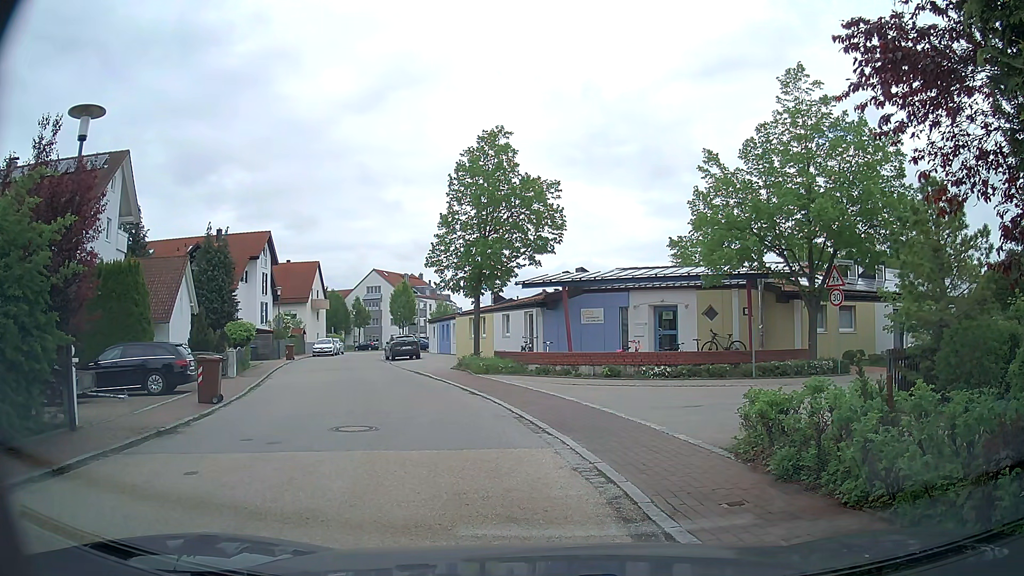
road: residential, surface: asphalt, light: Day
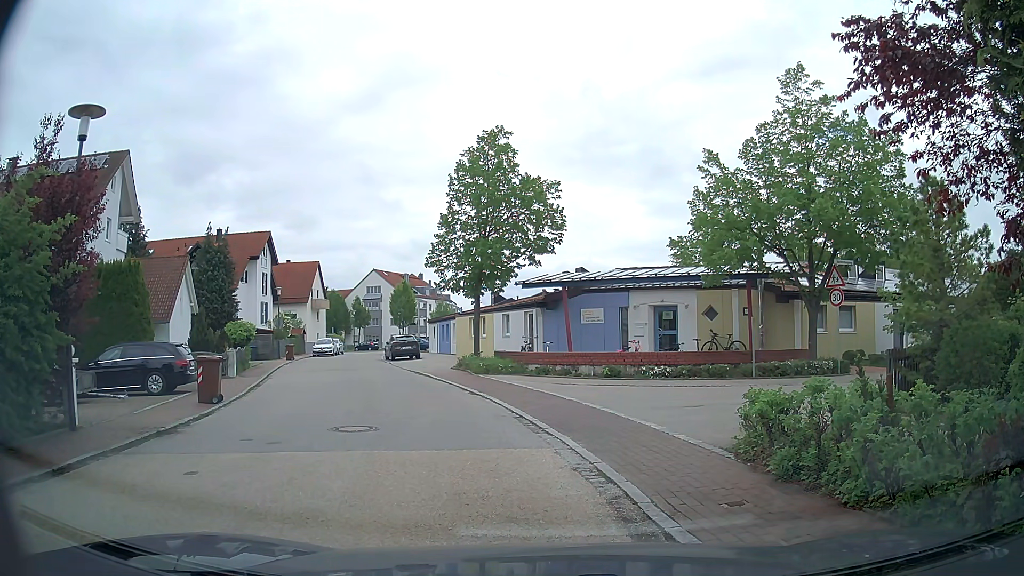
(0.0, 0.0) m; 0°
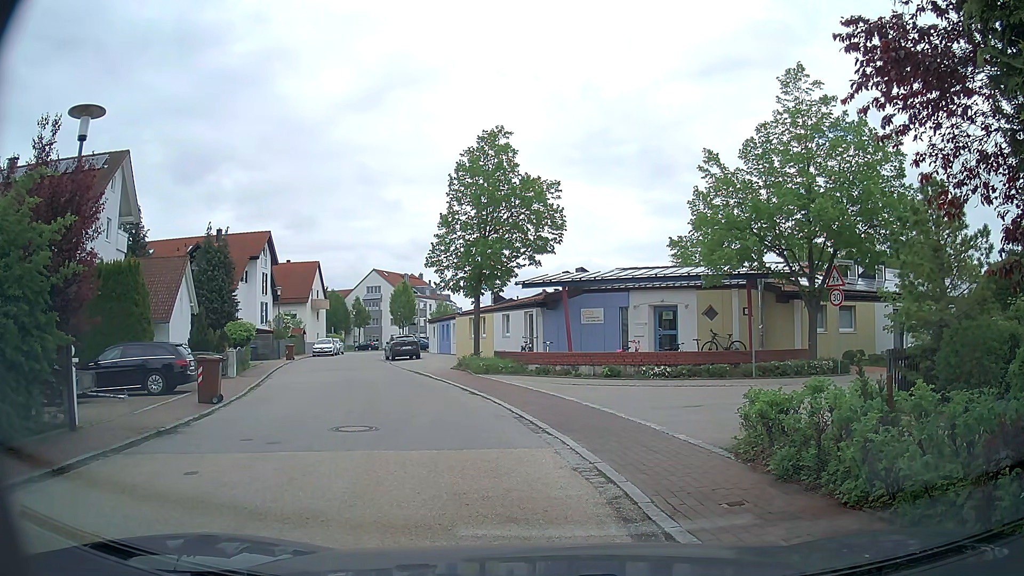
(0.0, 0.0) m; 0°
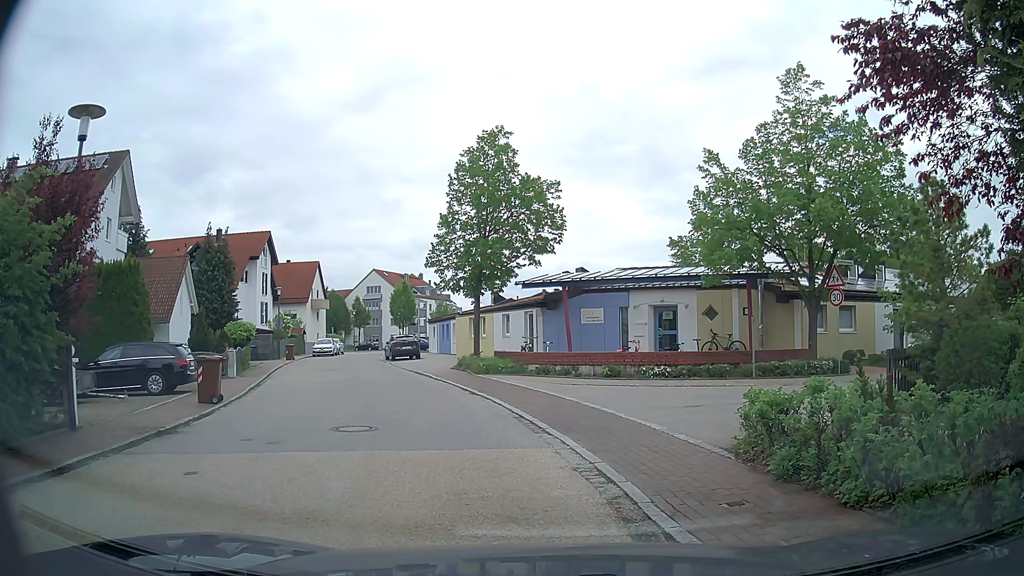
(0.0, 0.0) m; 0°
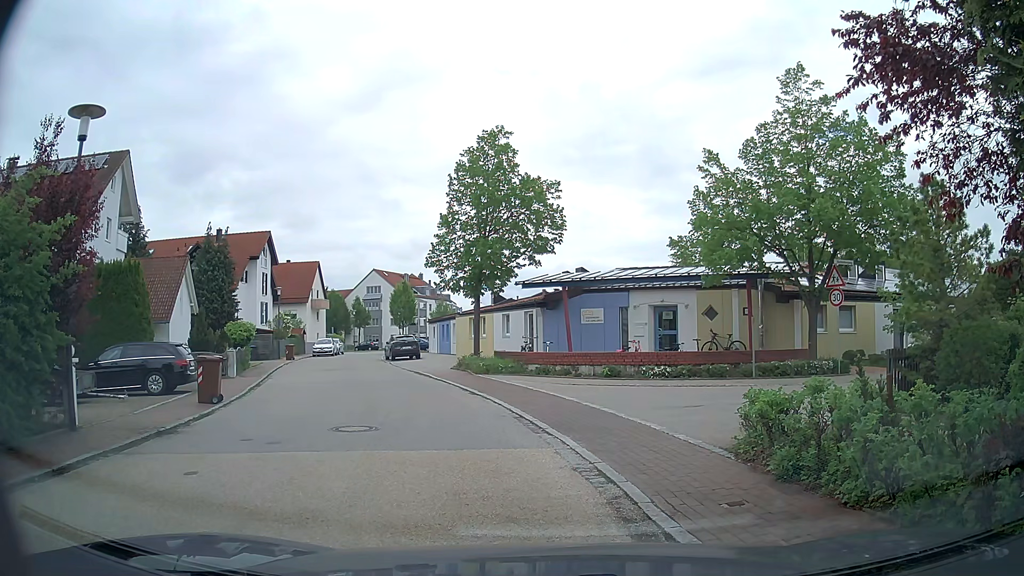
(0.0, 0.0) m; 0°
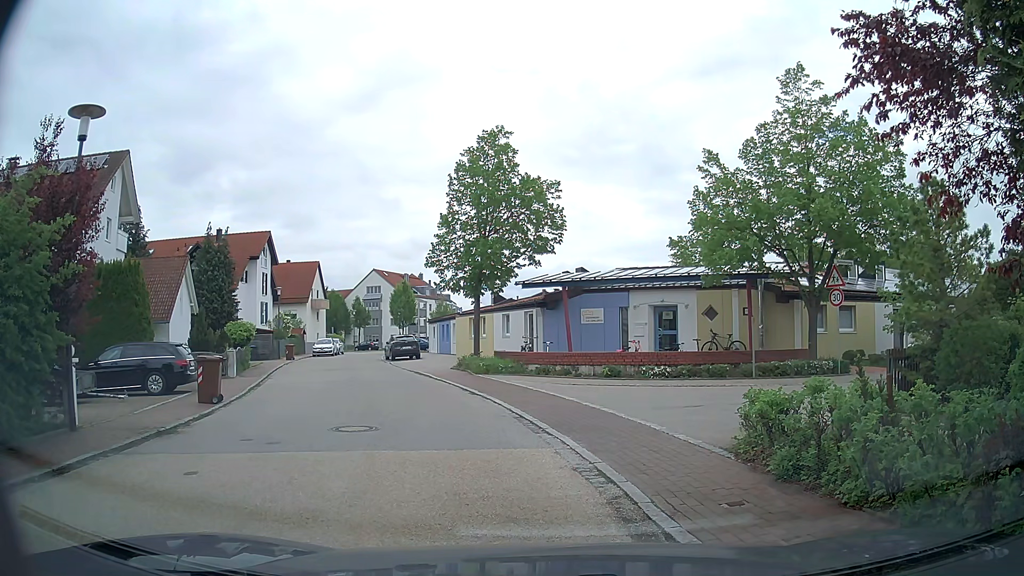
(0.0, 0.0) m; 0°
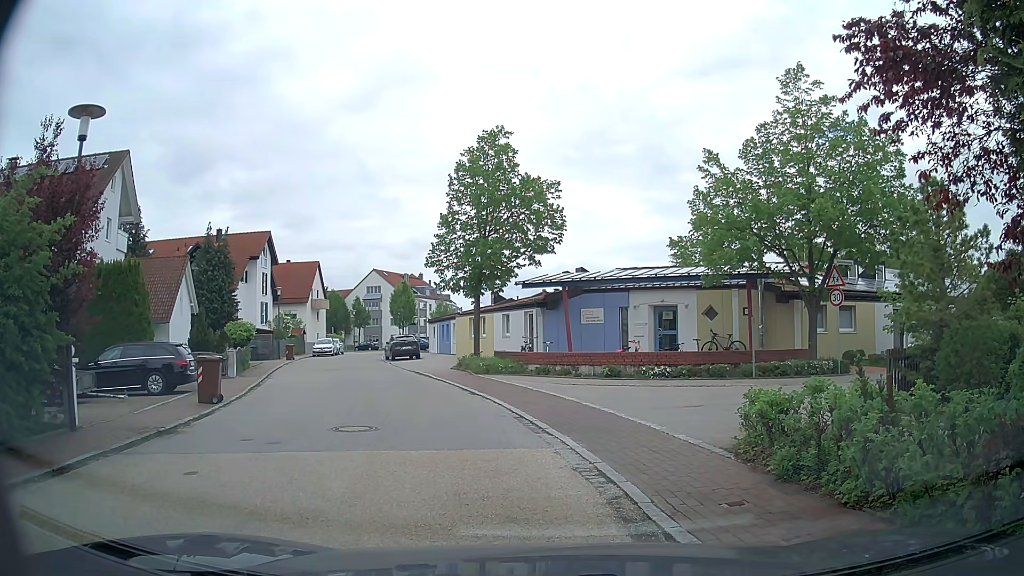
(0.0, 0.0) m; 0°
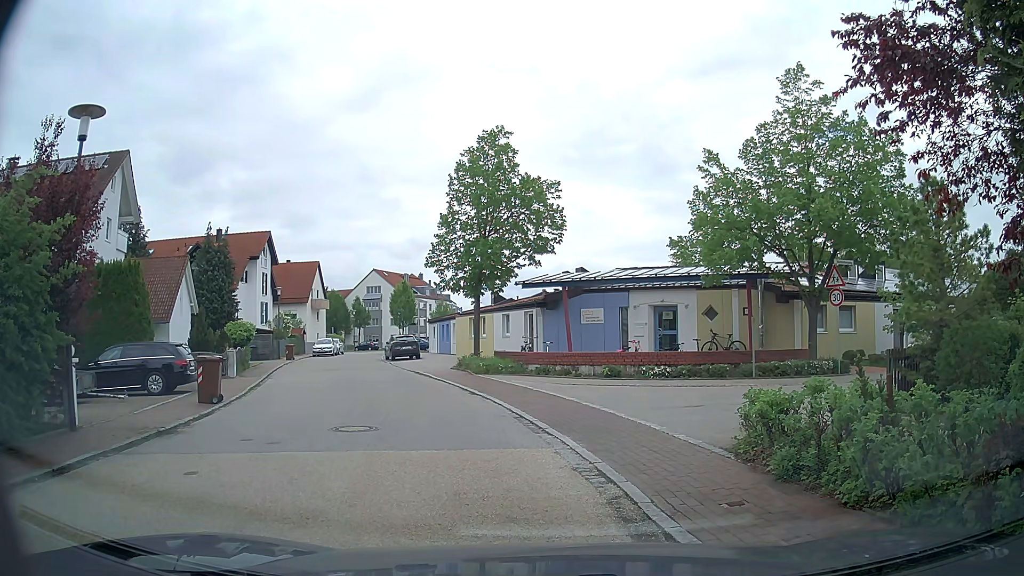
(0.0, 0.0) m; 0°
